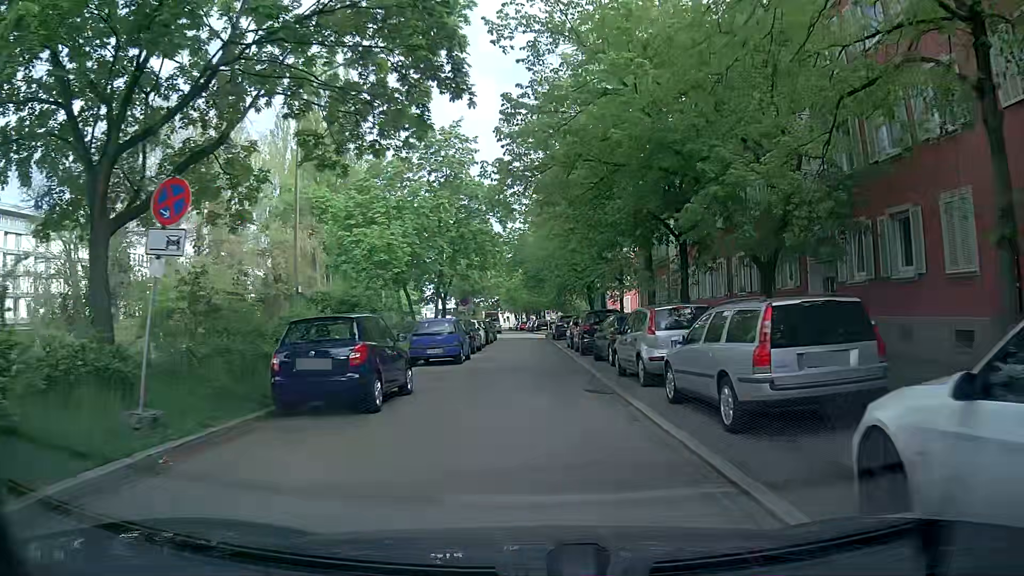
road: residential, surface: asphalt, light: Day
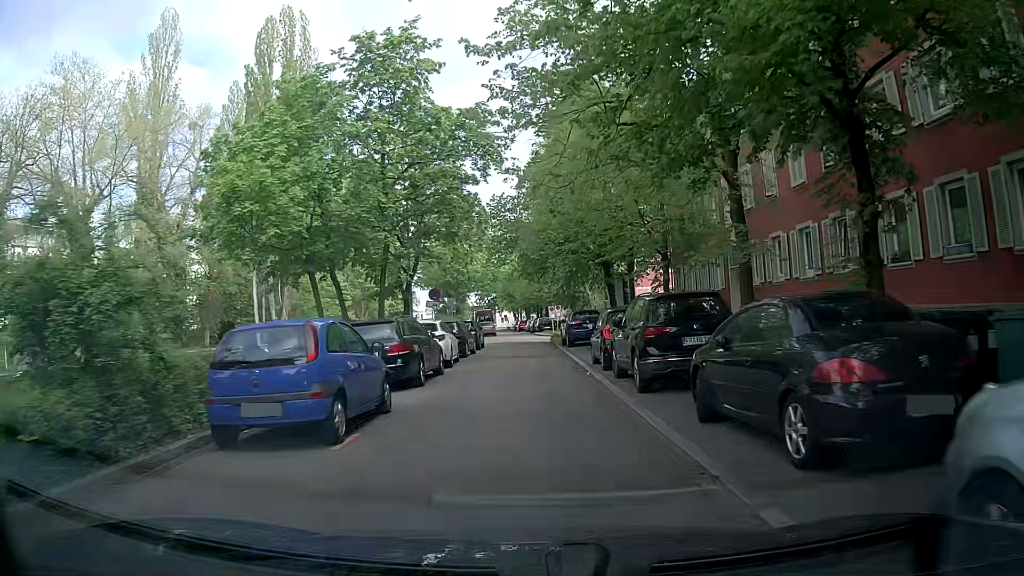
(-0.1, +13.4) m; -1°
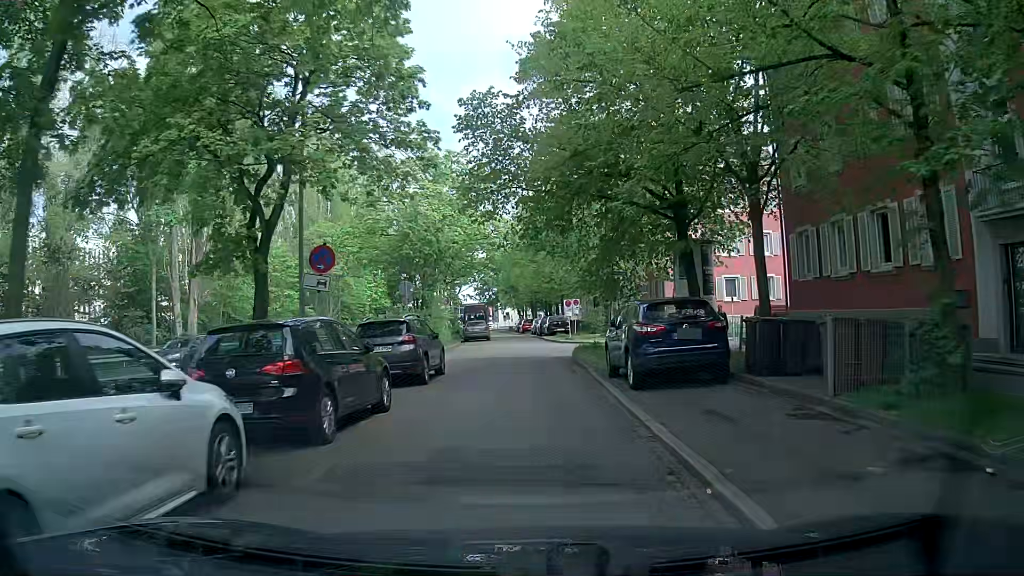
(+0.1, +17.8) m; 0°
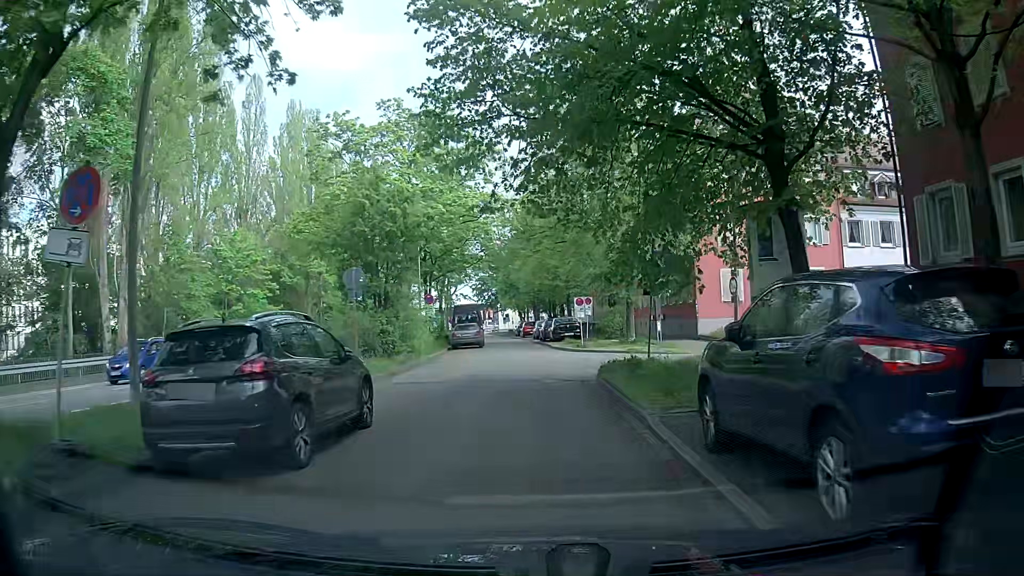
(0.0, +8.1) m; -1°
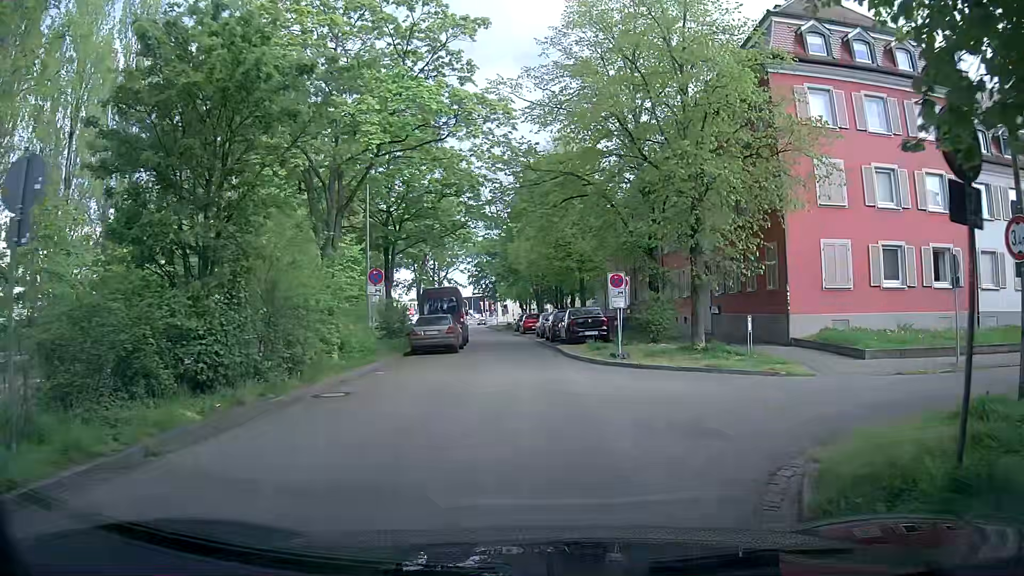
(+0.2, +13.1) m; 0°
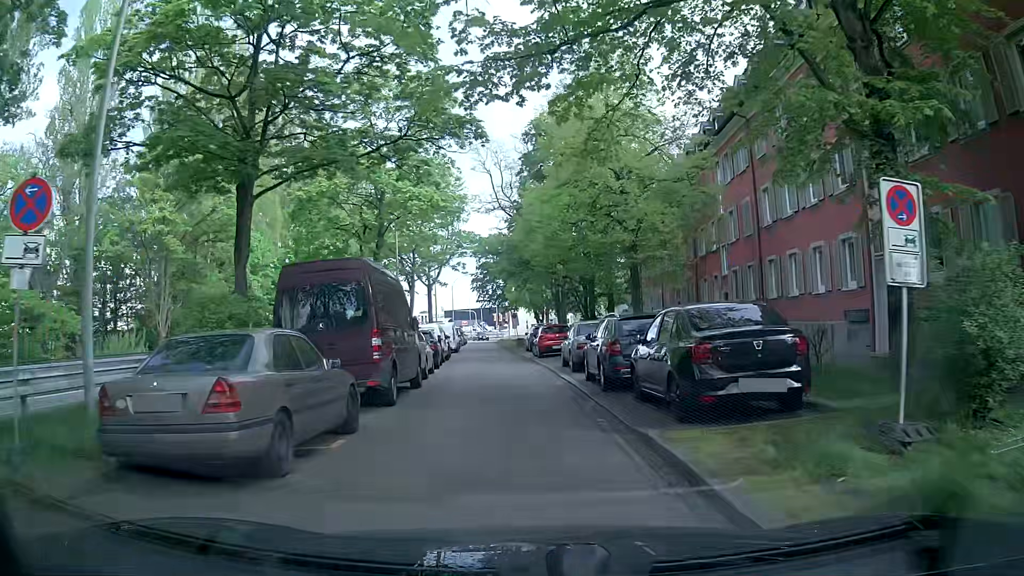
(+0.1, +18.5) m; -1°
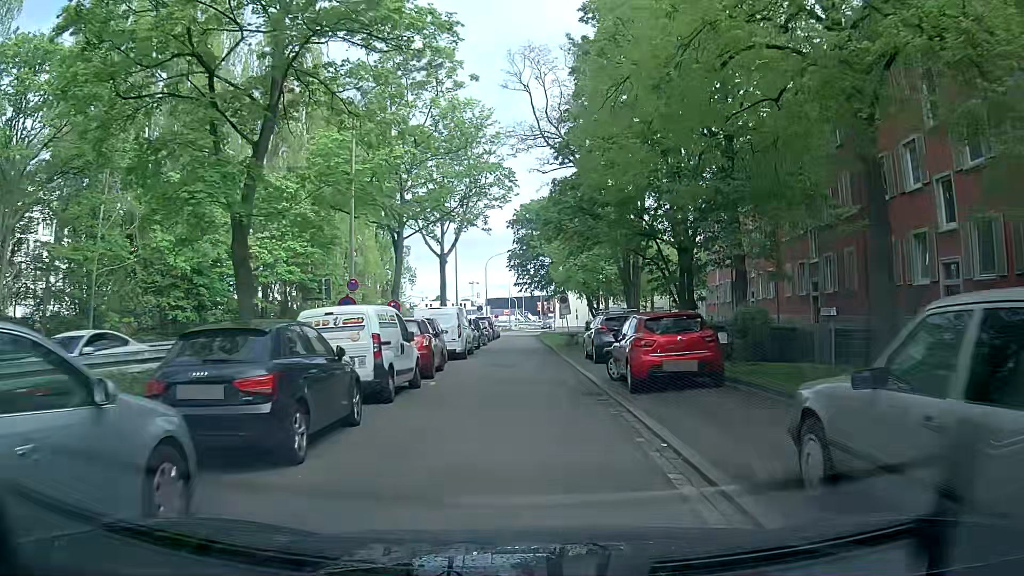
(-0.3, +17.8) m; -3°
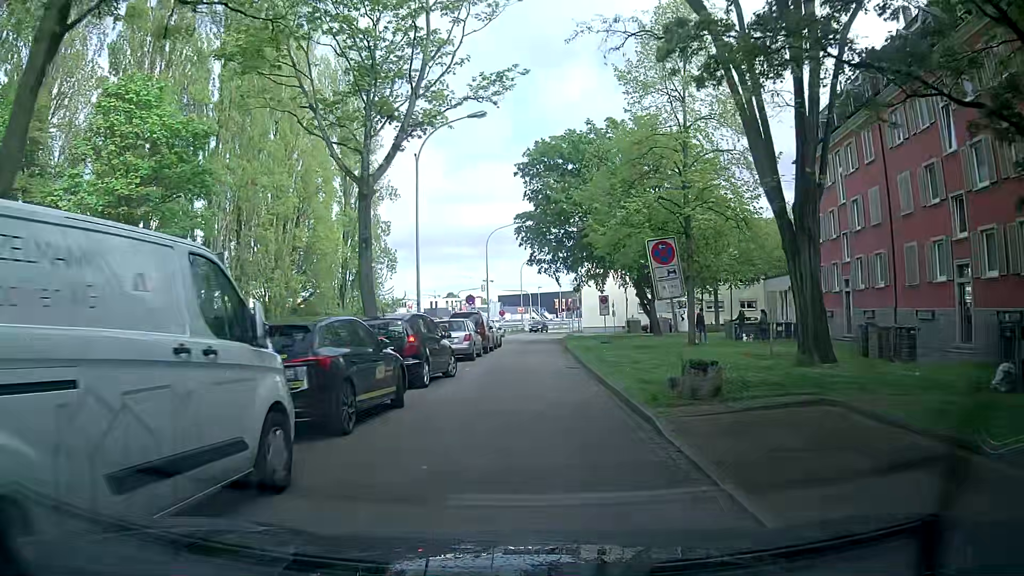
(-0.3, +22.9) m; -3°
